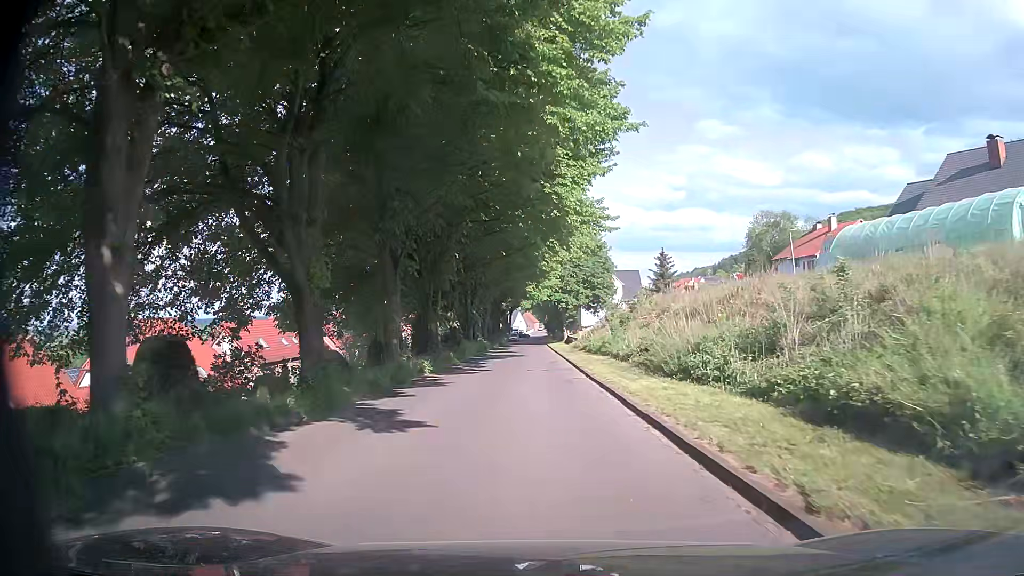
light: Day
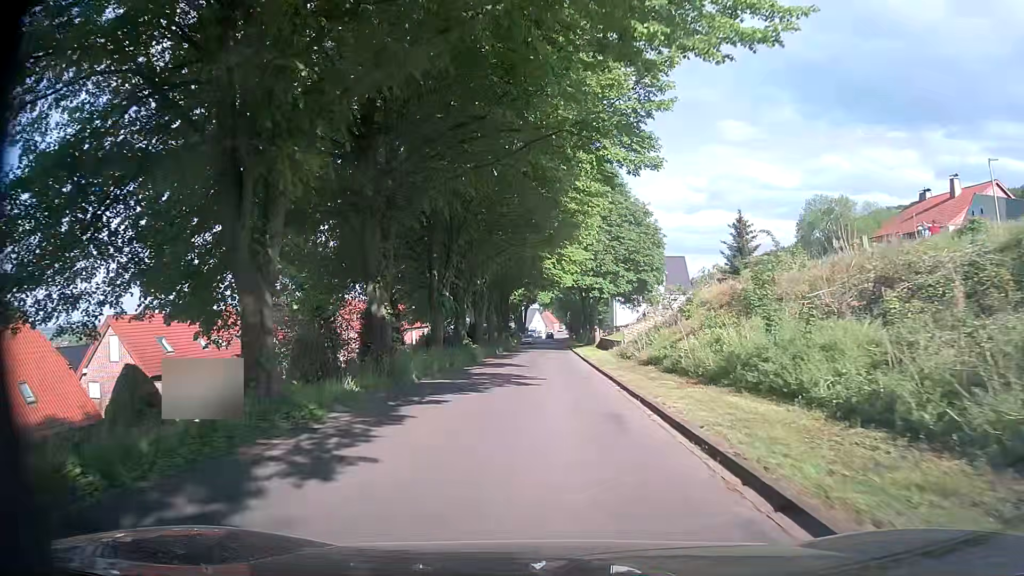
(-0.4, +23.9) m; -2°
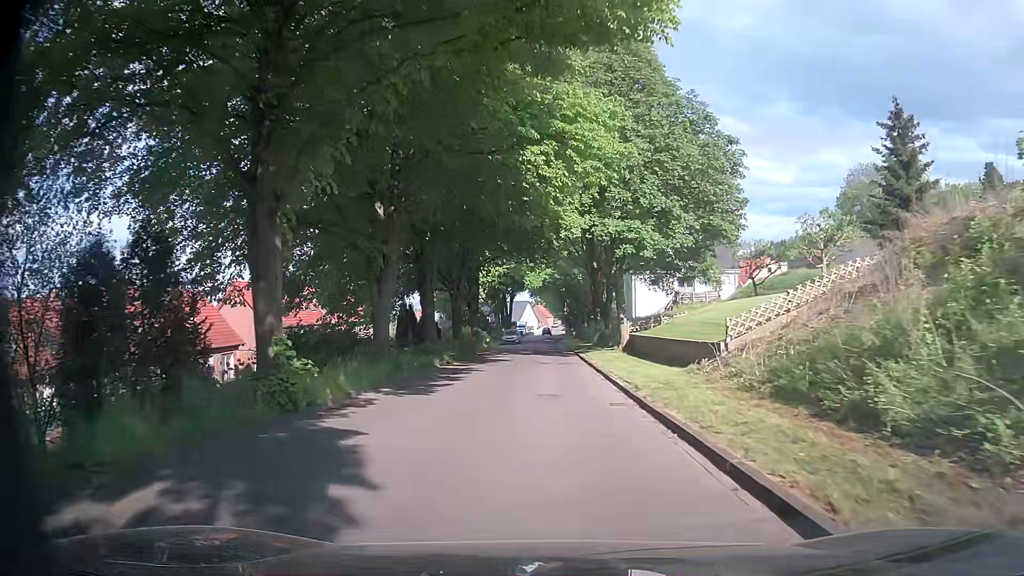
(+0.3, +26.4) m; +1°
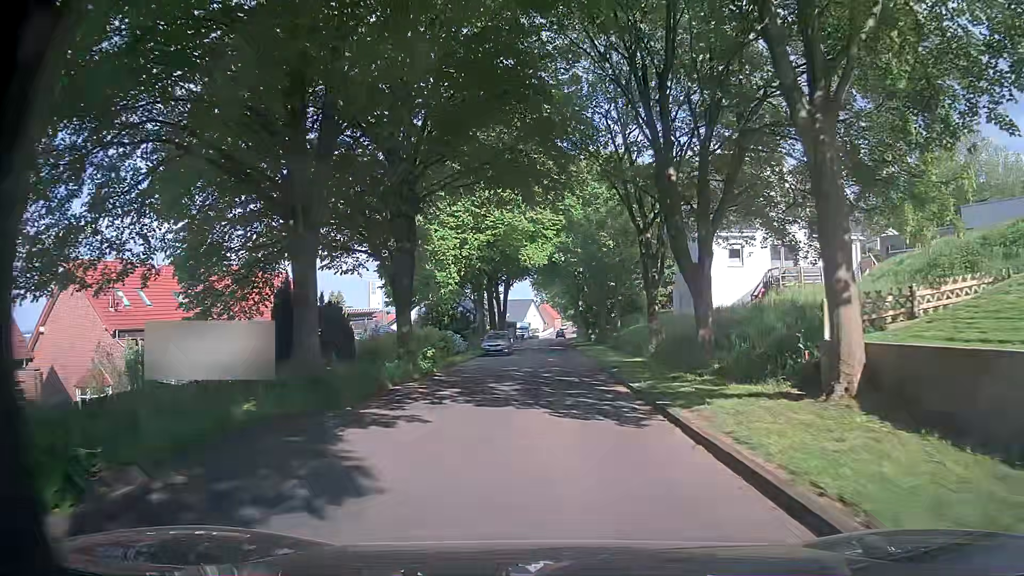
(-0.2, +25.6) m; -1°
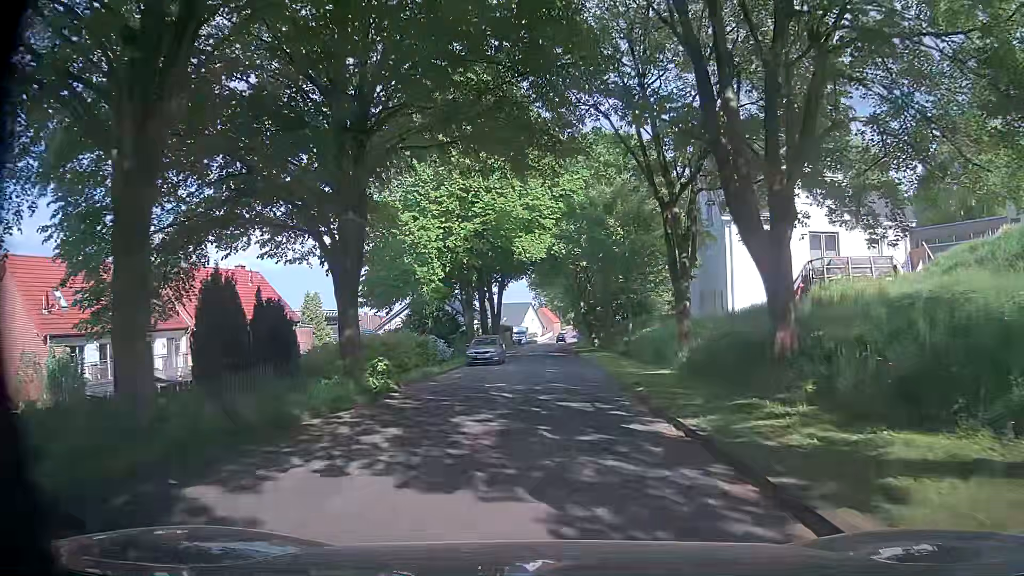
(0.0, +6.4) m; 0°
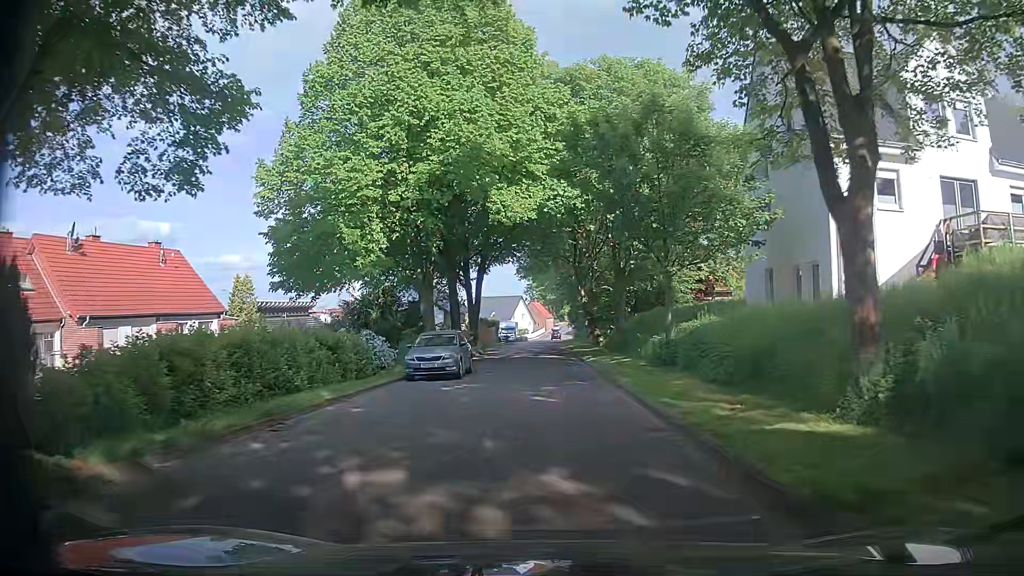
(+0.1, +12.7) m; 0°
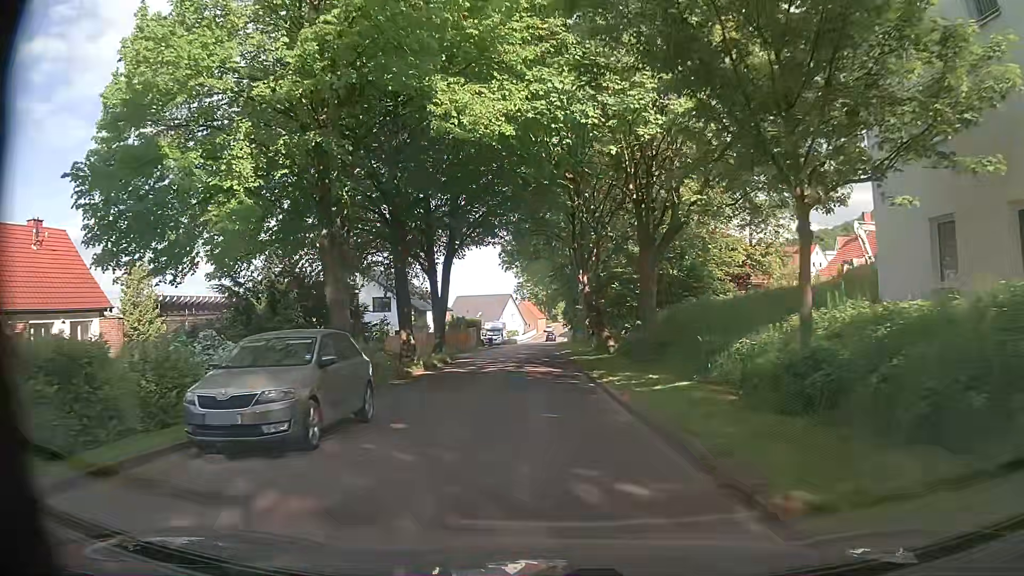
(+0.2, +12.3) m; +1°
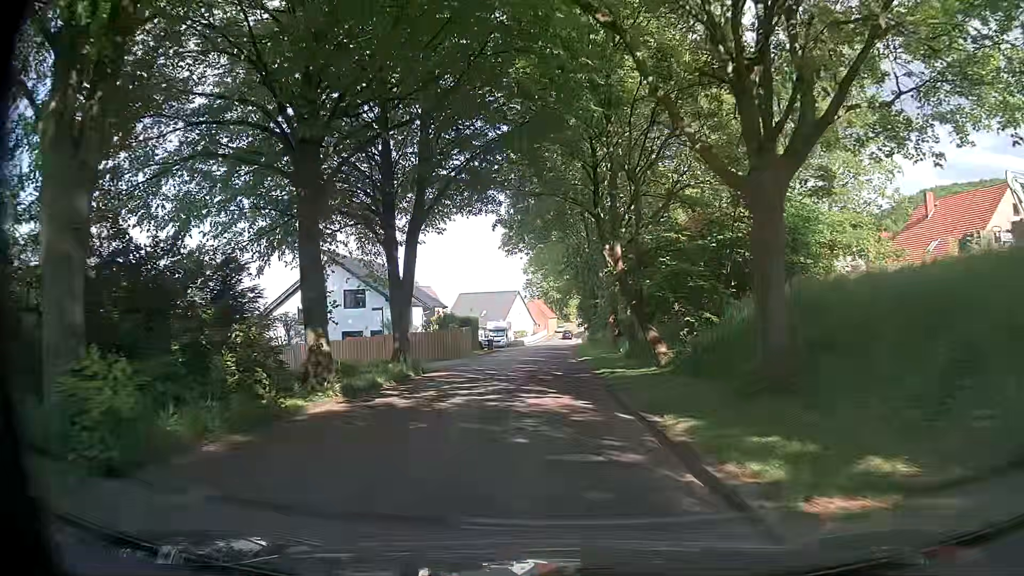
(+0.1, +12.0) m; -3°
(0, +10) (0, +20) (+1, +30) (+1, +40) (+2, +50) (+2, +60) (+3, +70) (+4, +80) (+4, +90) (+5, +100) m
